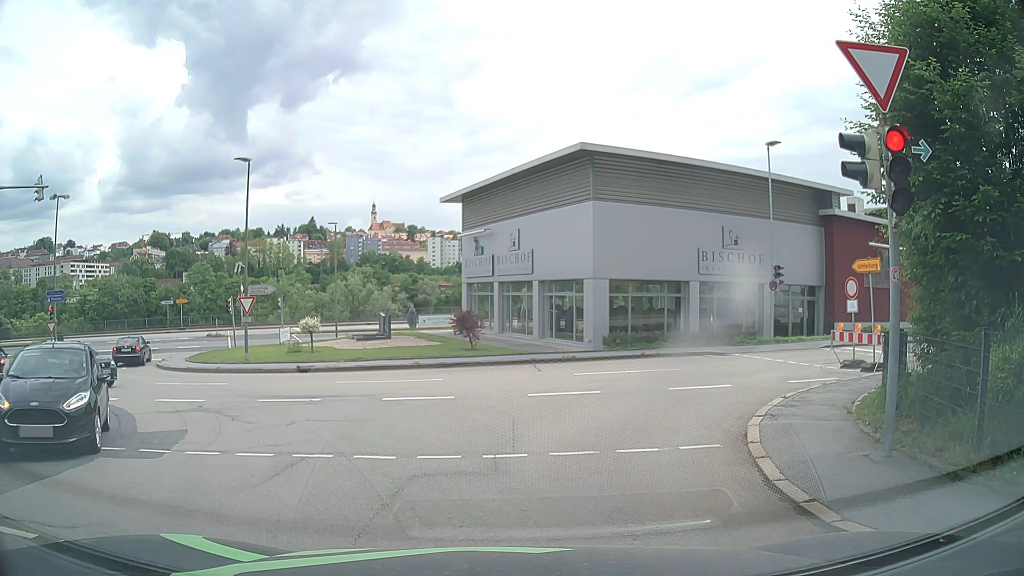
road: residential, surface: asphalt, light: Day
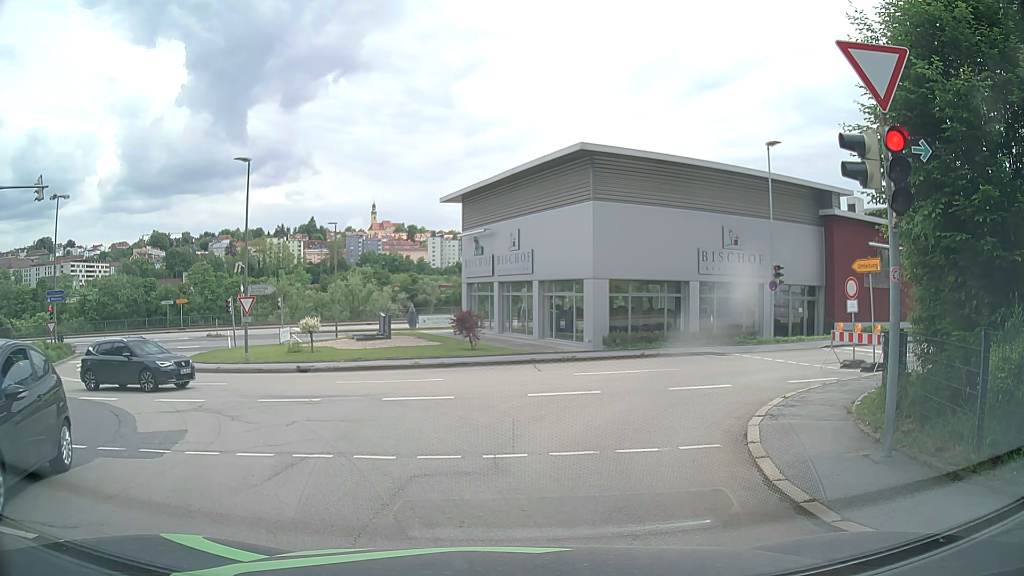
(0.0, 0.0) m; 0°
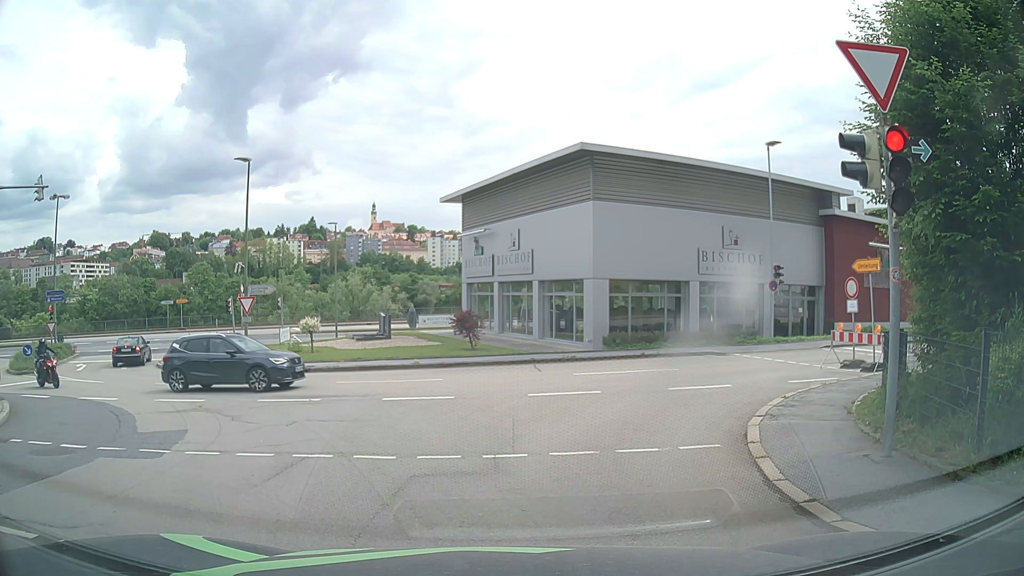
(0.0, 0.0) m; 0°
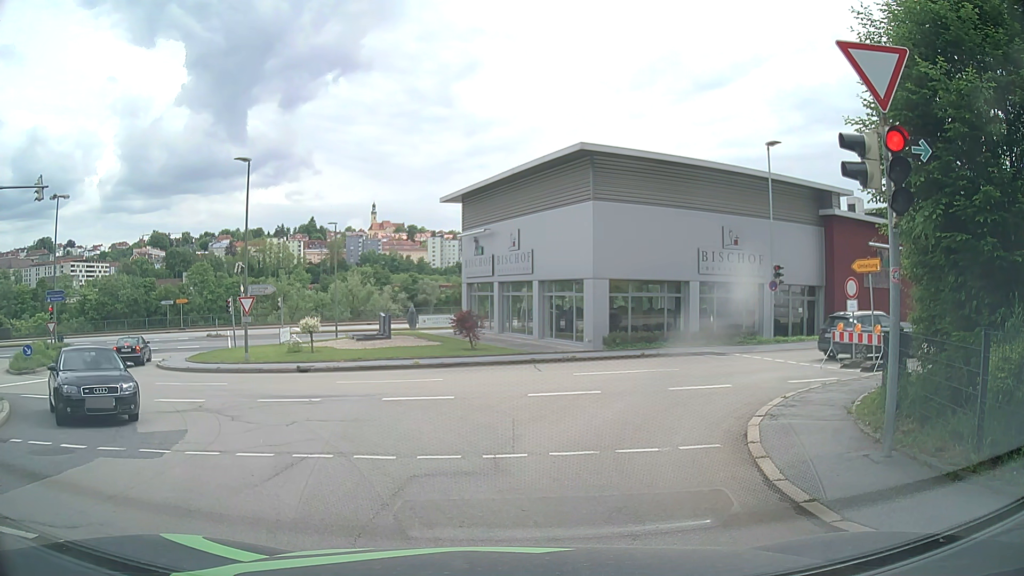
(0.0, 0.0) m; 0°
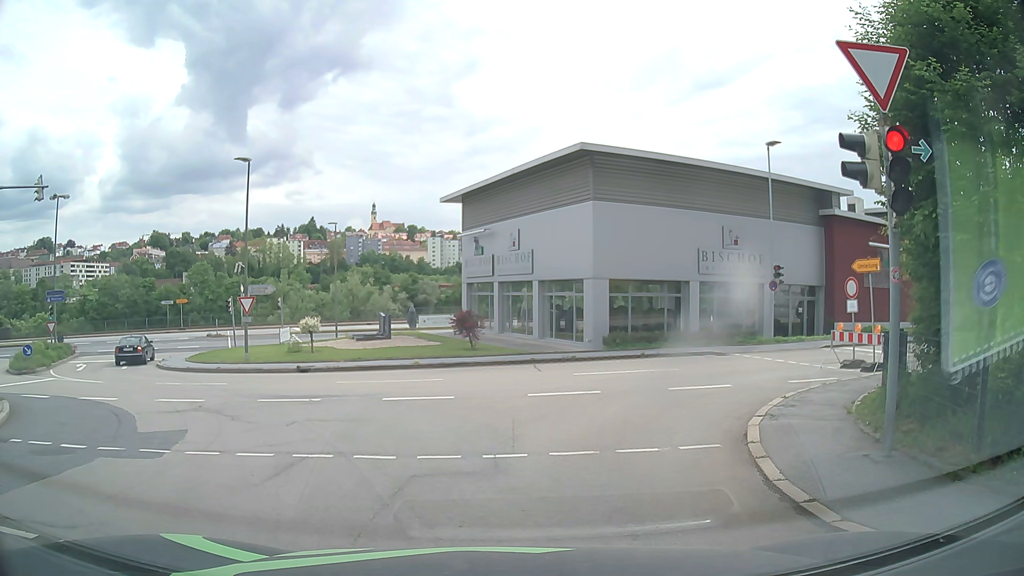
(0.0, 0.0) m; 0°
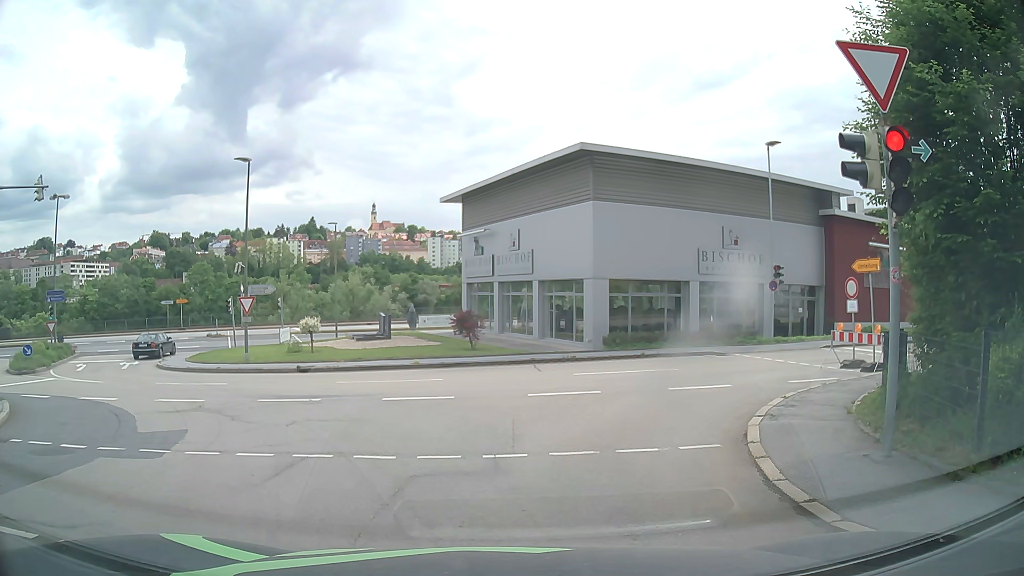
(0.0, 0.0) m; 0°
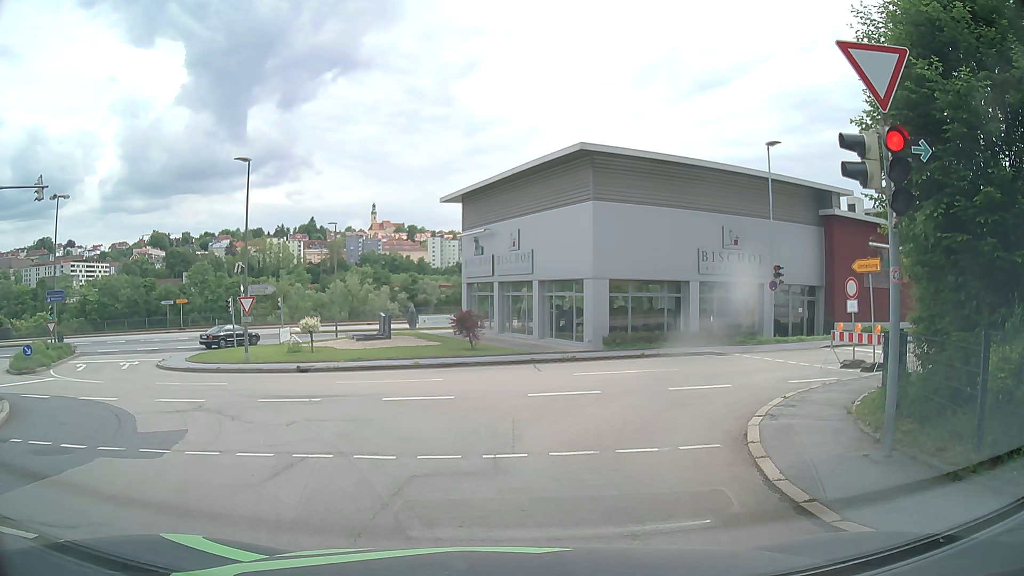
(0.0, 0.0) m; 0°
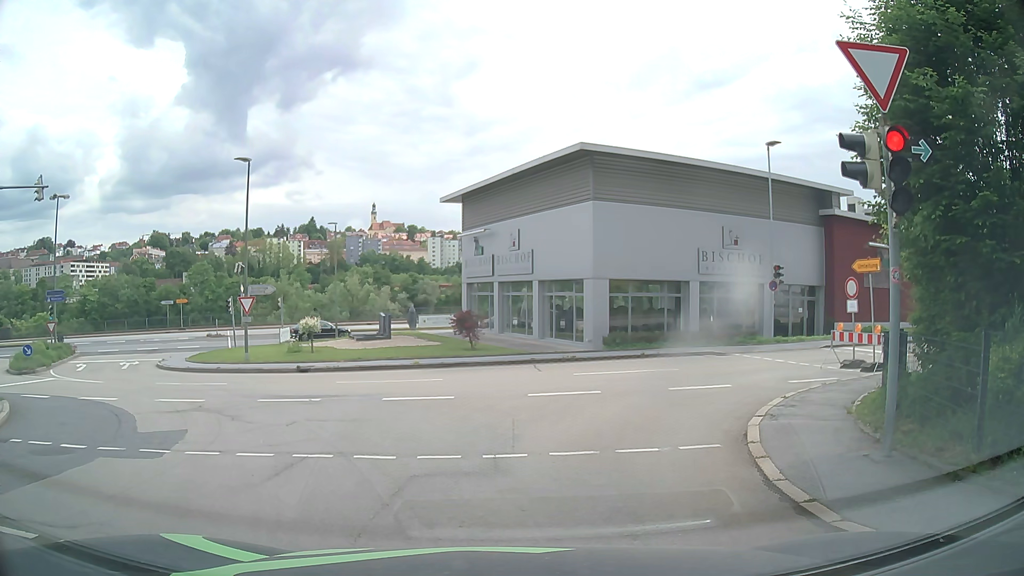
(0.0, 0.0) m; 0°
(-2, +10) (-8, +18) (-15, +24) (-20, +33) (-20, +43) (-13, +50) (-5, +55) (+5, +59) (+14, +63) (+23, +67) m
